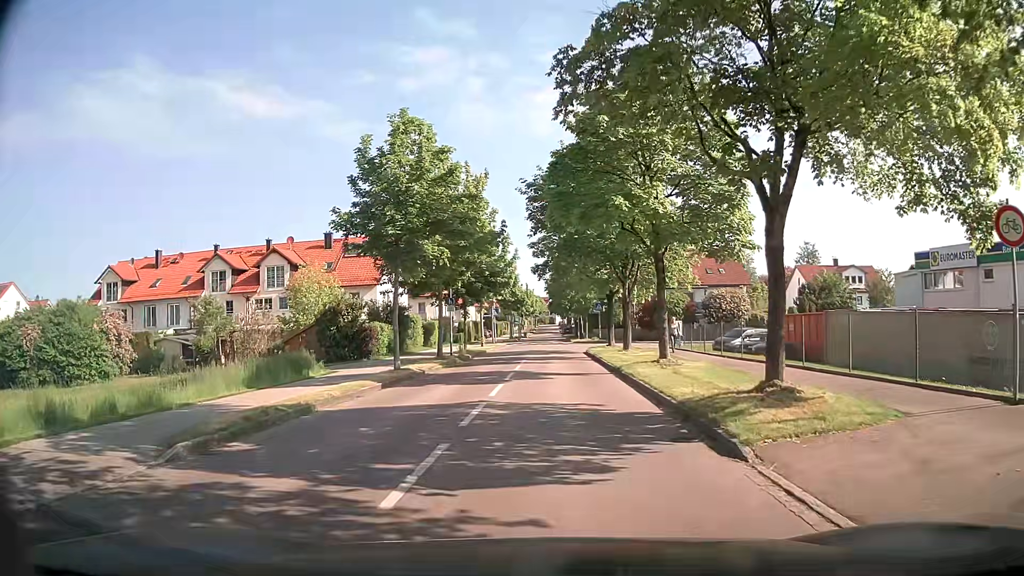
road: residential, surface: asphalt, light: Day
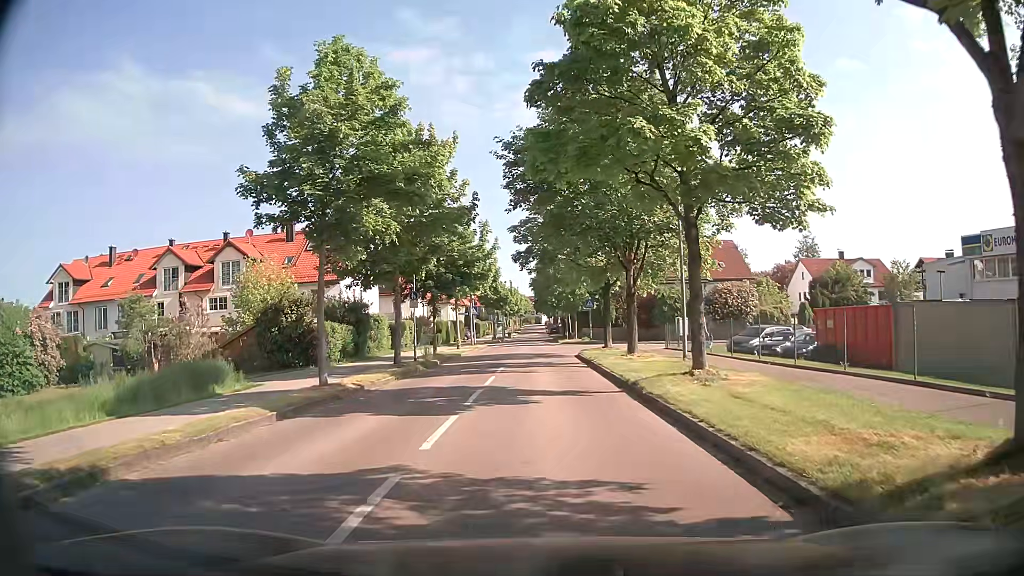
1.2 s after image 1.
(0.0, +6.5) m; +1°
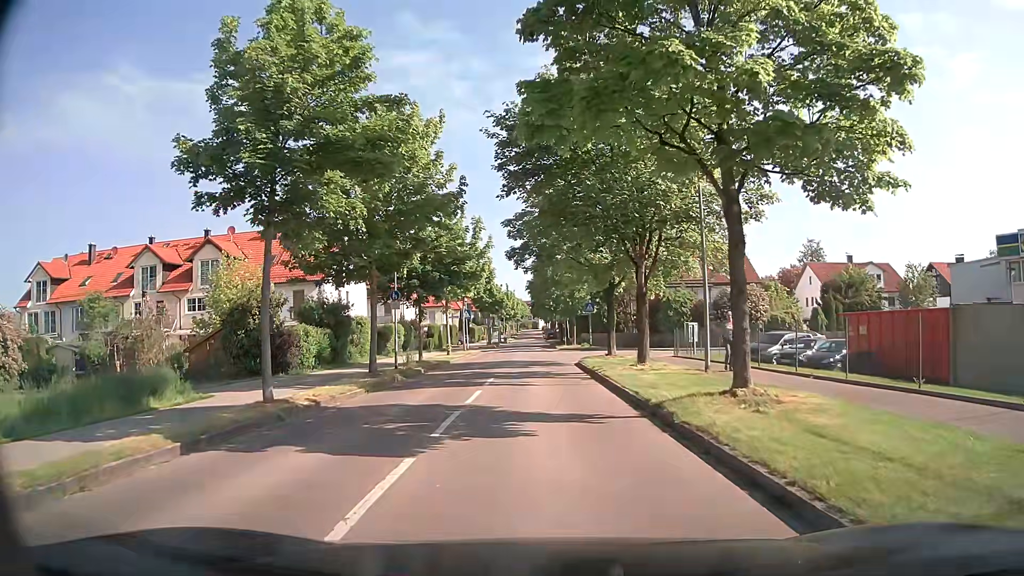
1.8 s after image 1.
(0.0, +3.3) m; 0°
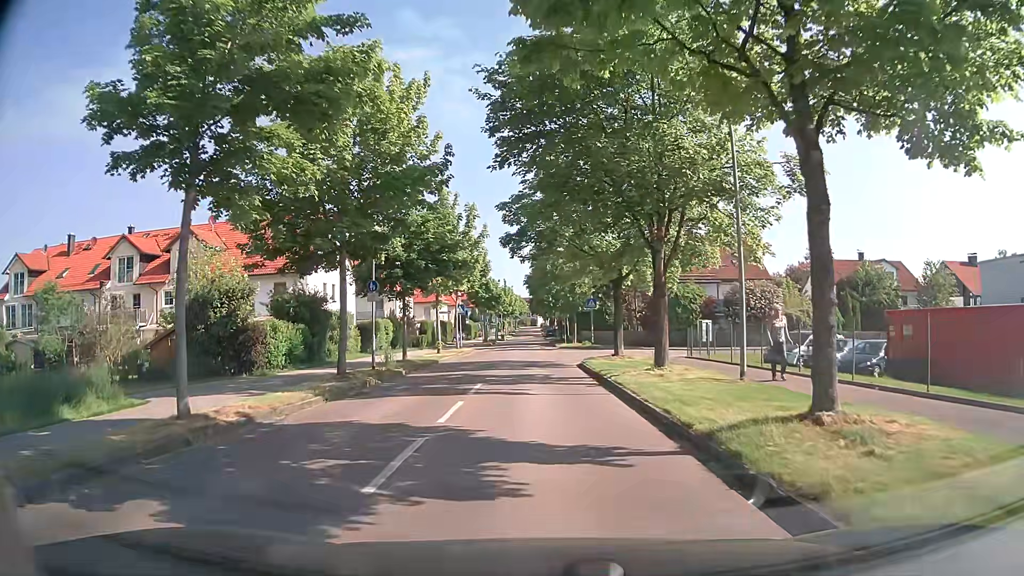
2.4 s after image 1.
(0.0, +3.4) m; -1°
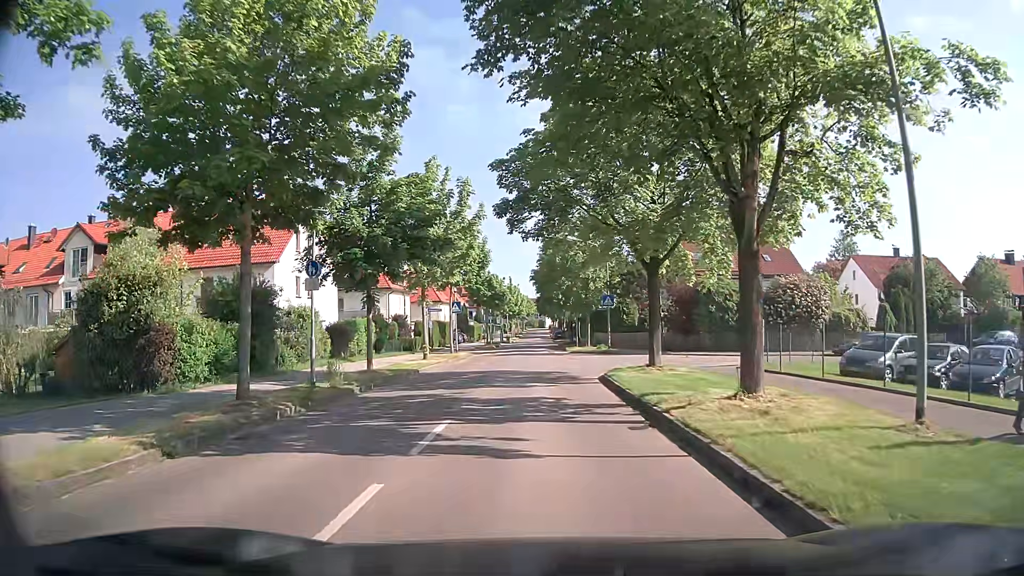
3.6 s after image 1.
(+0.1, +7.1) m; 0°
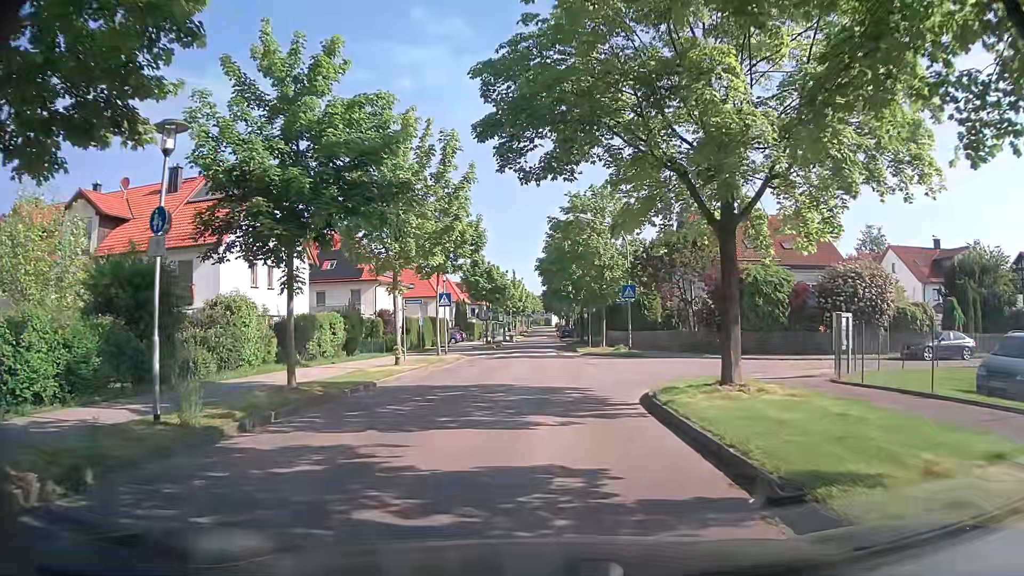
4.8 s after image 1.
(0.0, +7.6) m; -1°
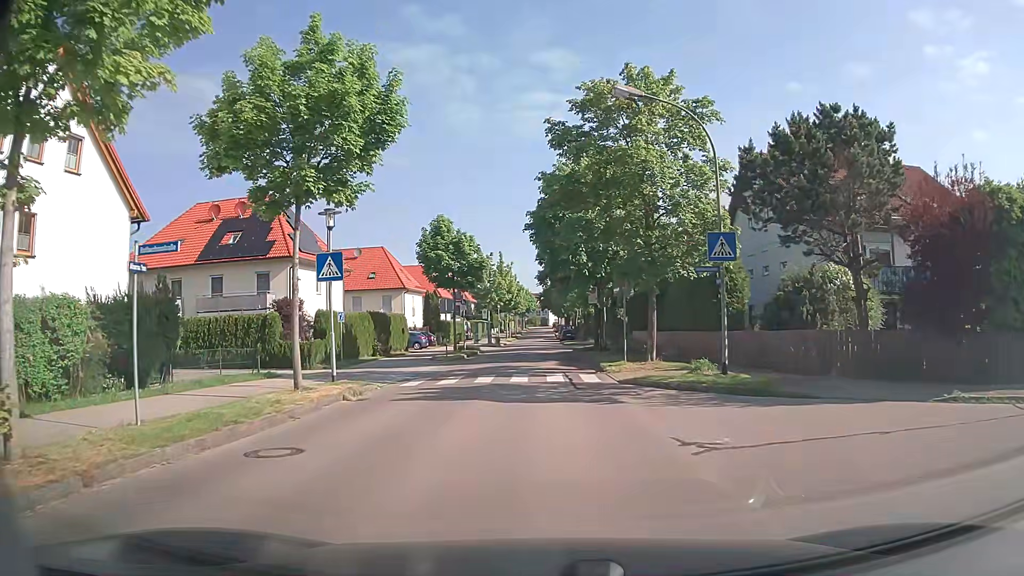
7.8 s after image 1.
(+0.2, +19.7) m; 0°
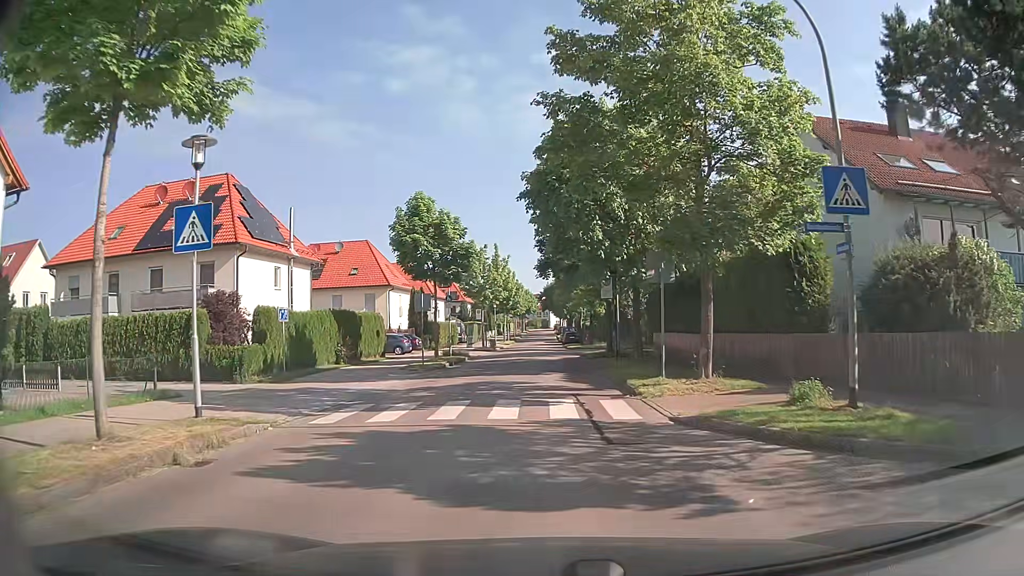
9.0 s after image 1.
(0.0, +7.4) m; +1°
(0, +10) (0, +20) (-1, +30) (-1, +40) (-1, +50) (-1, +60) (-1, +70) (-2, +80) (-2, +90) (-2, +100) m
